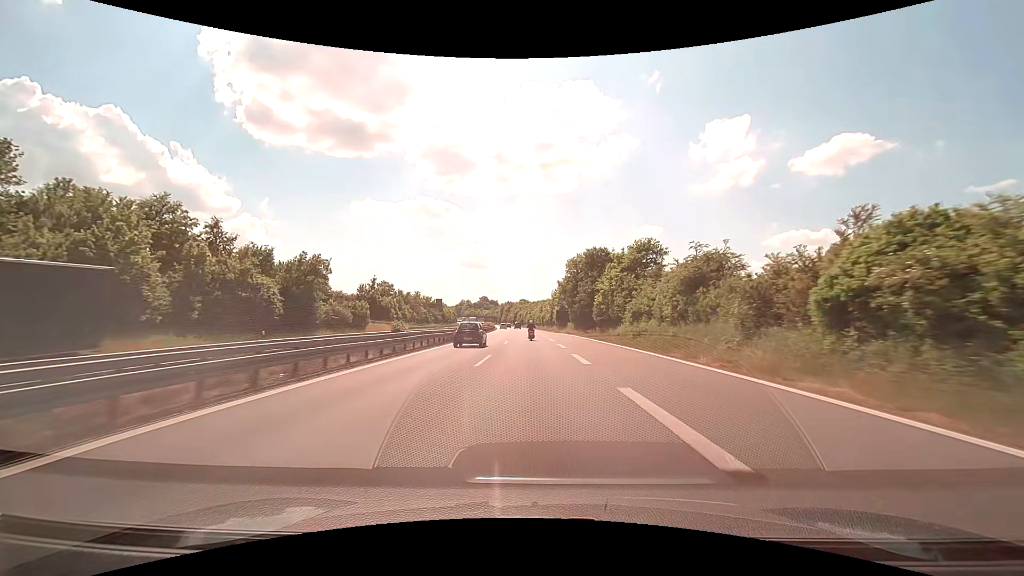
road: motorway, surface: asphalt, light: Day
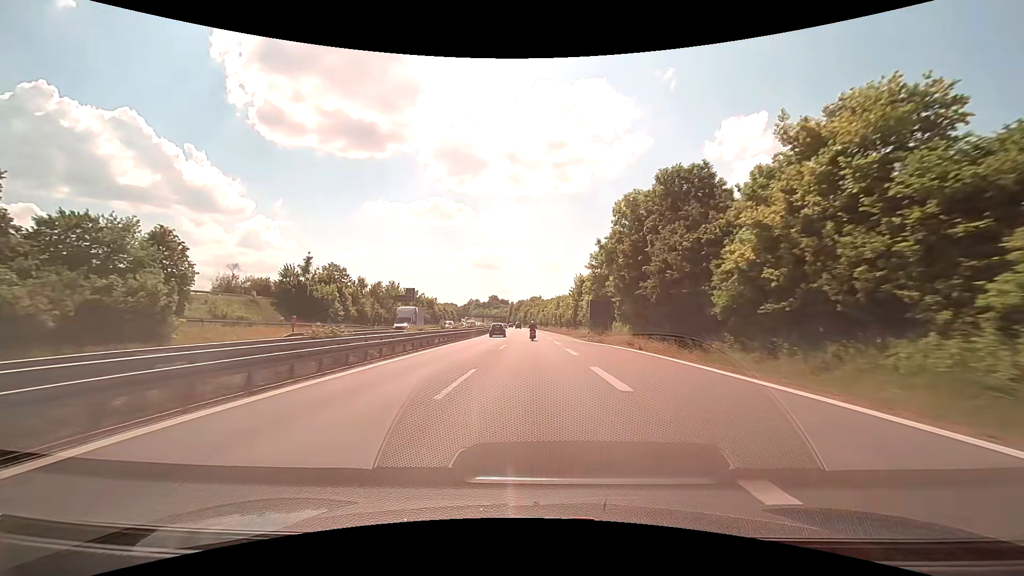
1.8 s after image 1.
(-0.6, +42.5) m; -1°
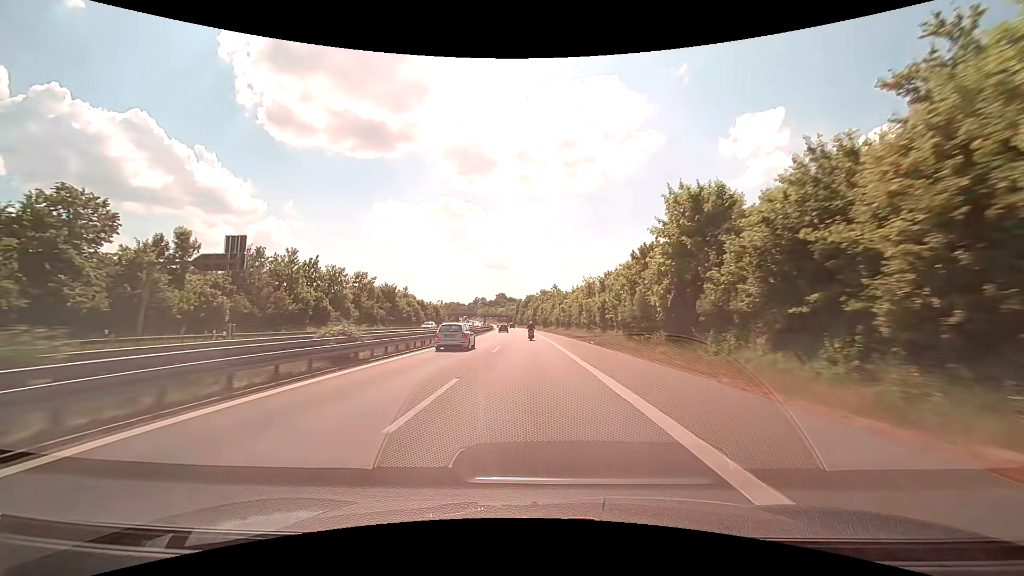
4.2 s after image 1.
(-0.7, +56.6) m; -1°
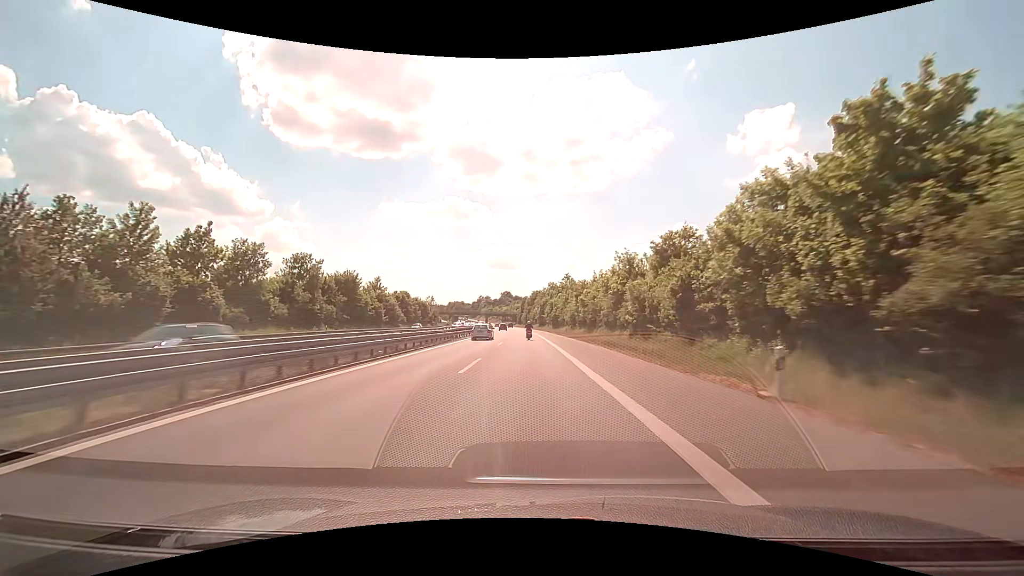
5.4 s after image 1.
(-0.2, +28.3) m; -1°
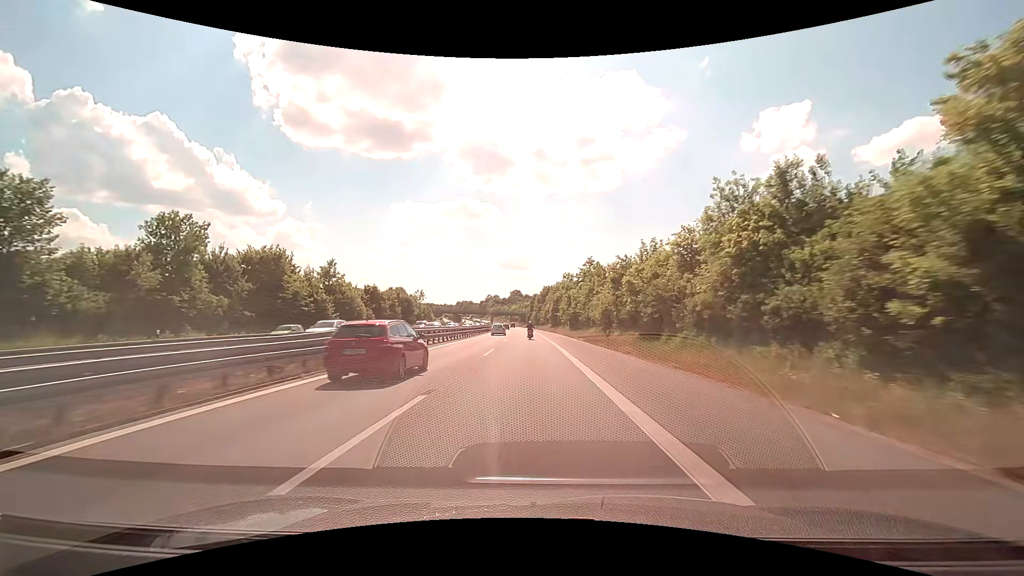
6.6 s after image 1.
(-0.2, +28.3) m; -1°
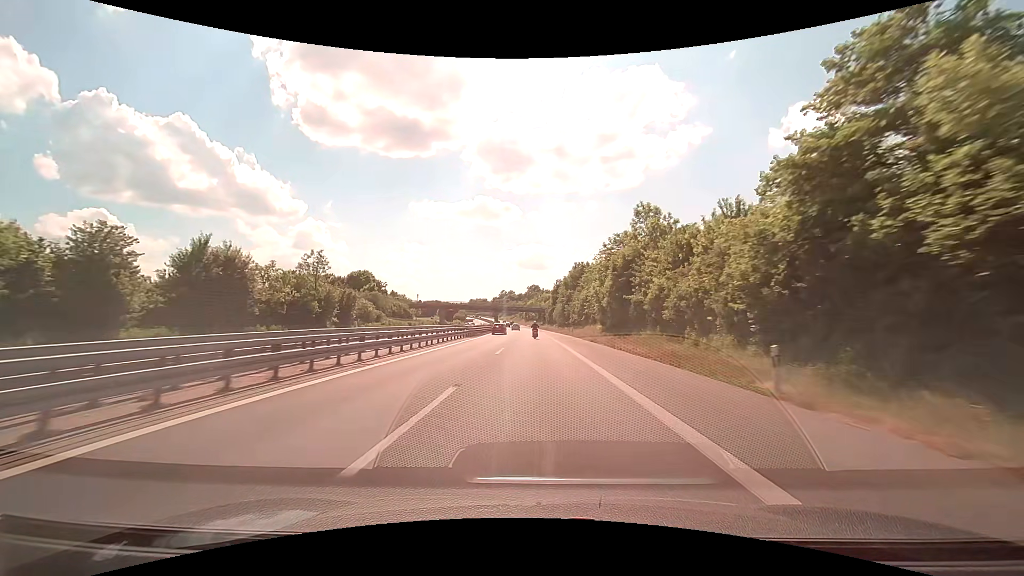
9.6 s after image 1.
(-1.6, +70.8) m; -2°
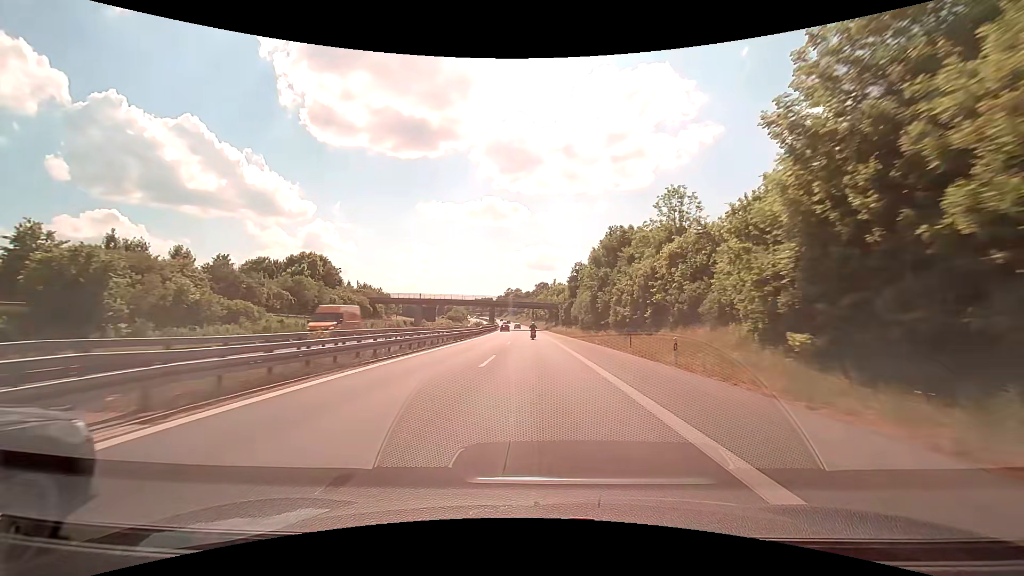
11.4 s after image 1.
(-0.4, +42.6) m; -1°
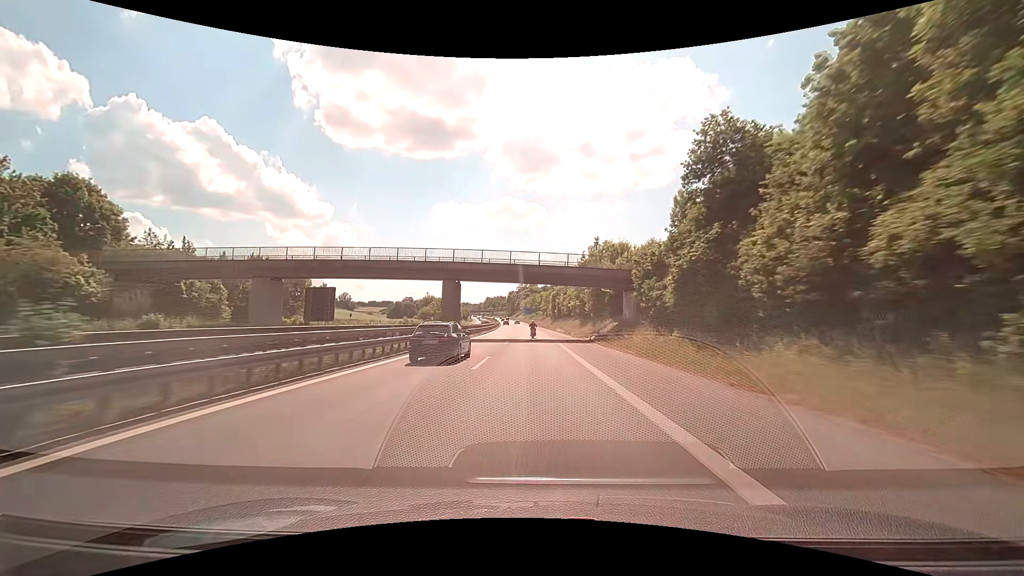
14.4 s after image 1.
(-1.3, +72.8) m; -2°
(0, +10) (0, +20) (0, +30) (0, +40) (-1, +50) (-1, +60) (-1, +70) (-2, +80) (-2, +90) (-2, +100) m
